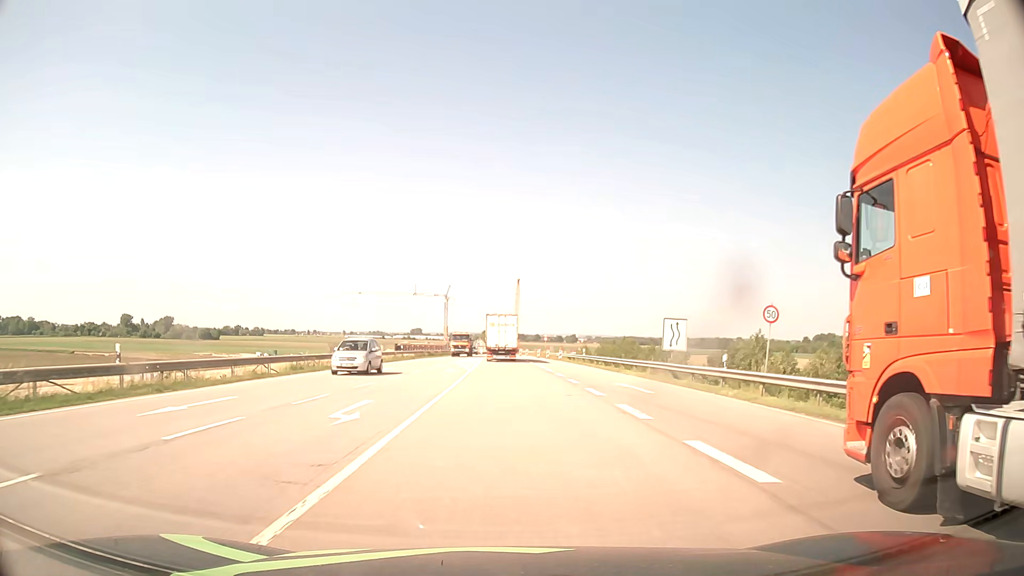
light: Day
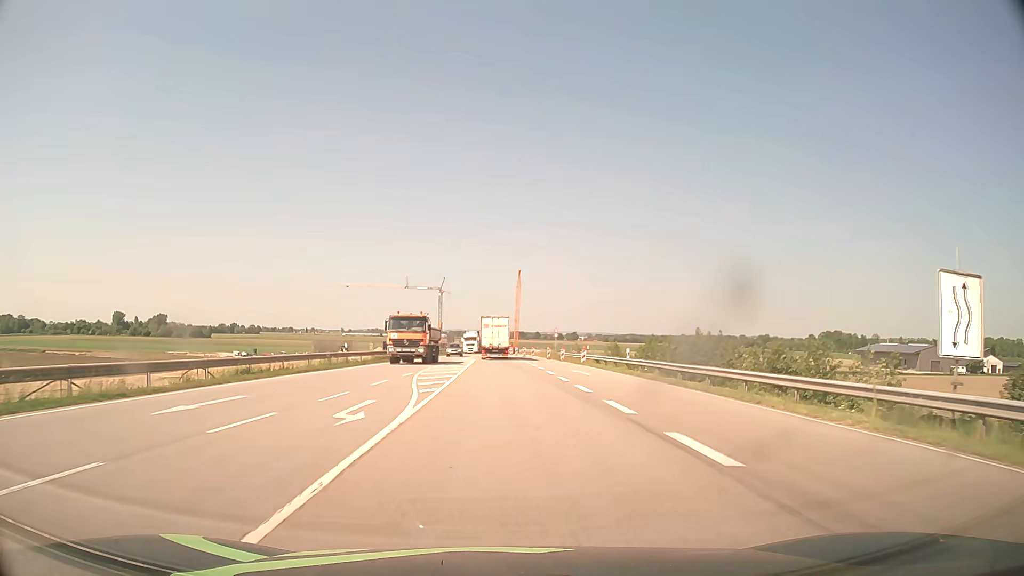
(0.0, +23.0) m; 0°
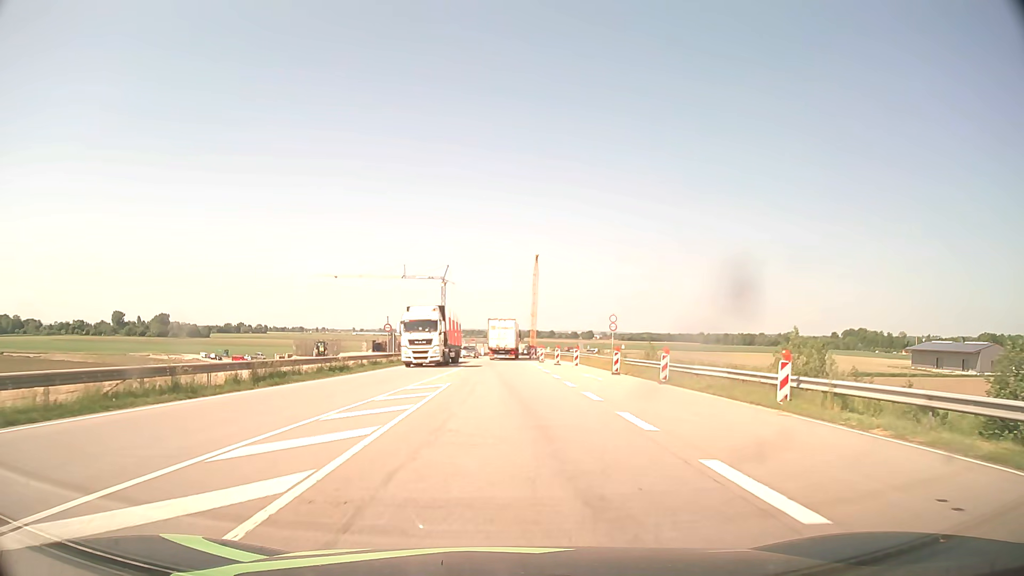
(-0.2, +38.5) m; -1°
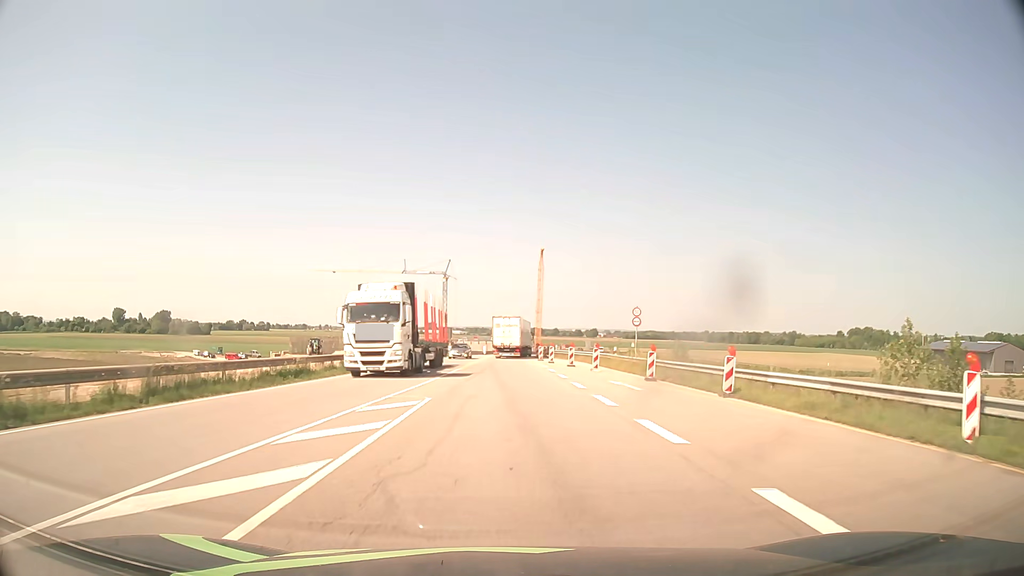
(0.0, +7.7) m; 0°
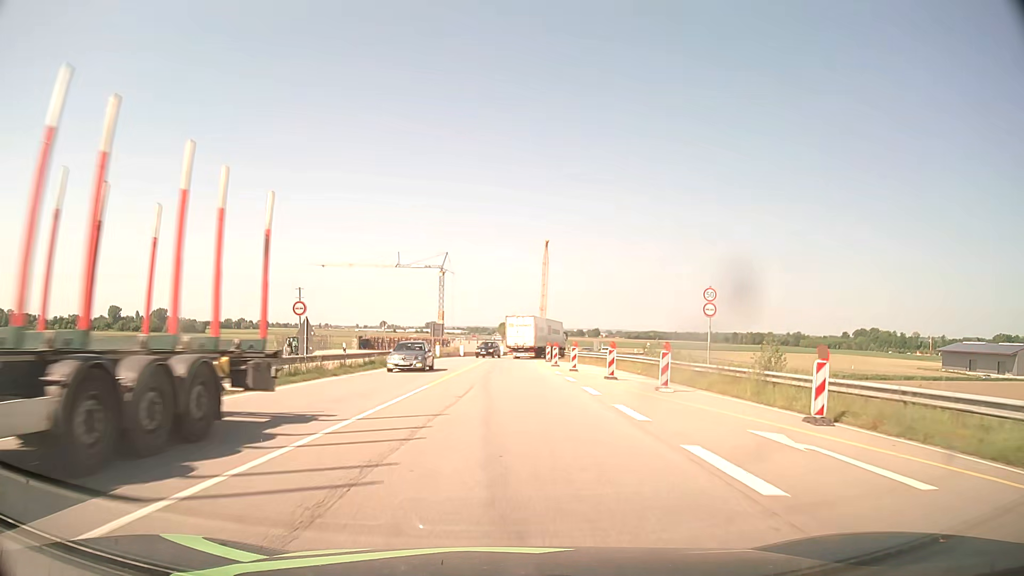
(-0.1, +15.3) m; 0°
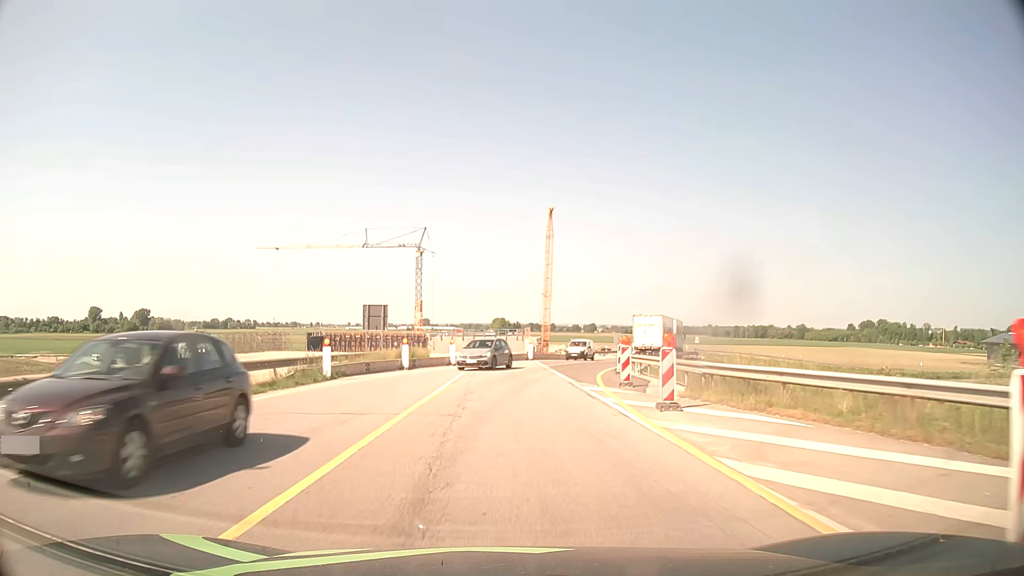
(0.0, +38.2) m; 0°
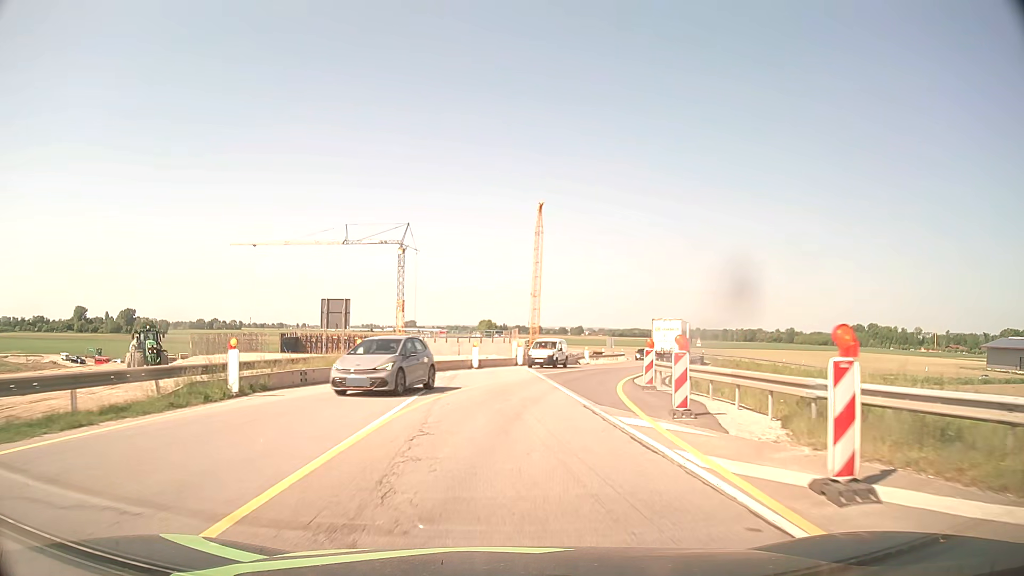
(0.0, +7.6) m; +1°
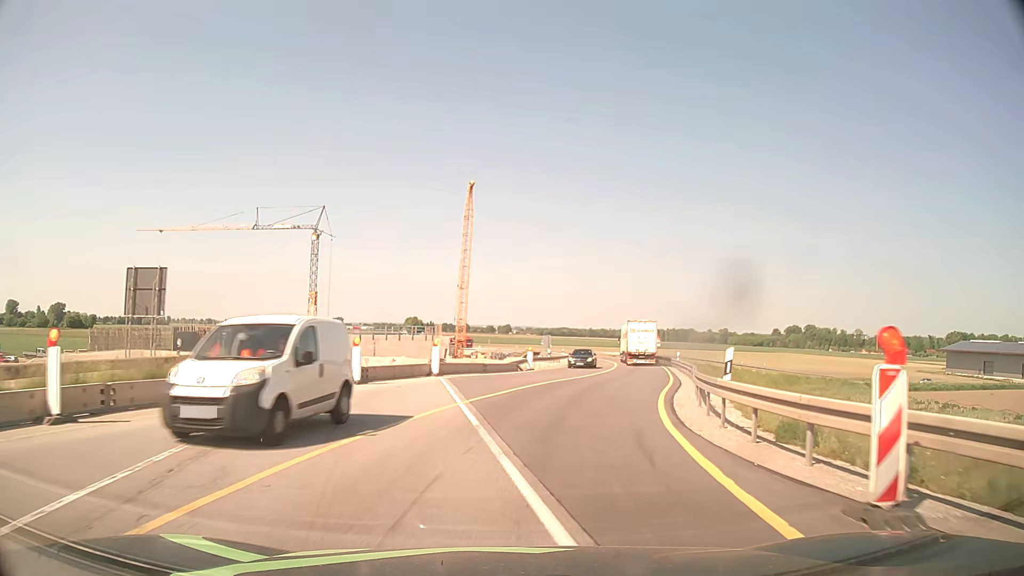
(+0.6, +15.3) m; +6°
(+1, +10) (+2, +20) (+5, +30) (+7, +39) (+9, +49) (+12, +59) (+13, +69) (+15, +78) (+16, +88) (+16, +98) m
